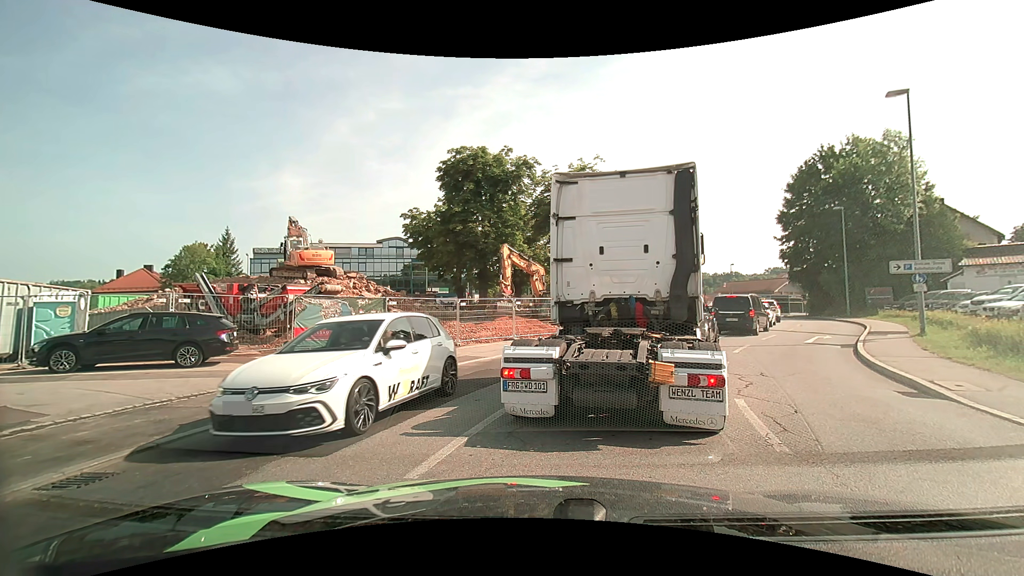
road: tertiary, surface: asphalt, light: Day
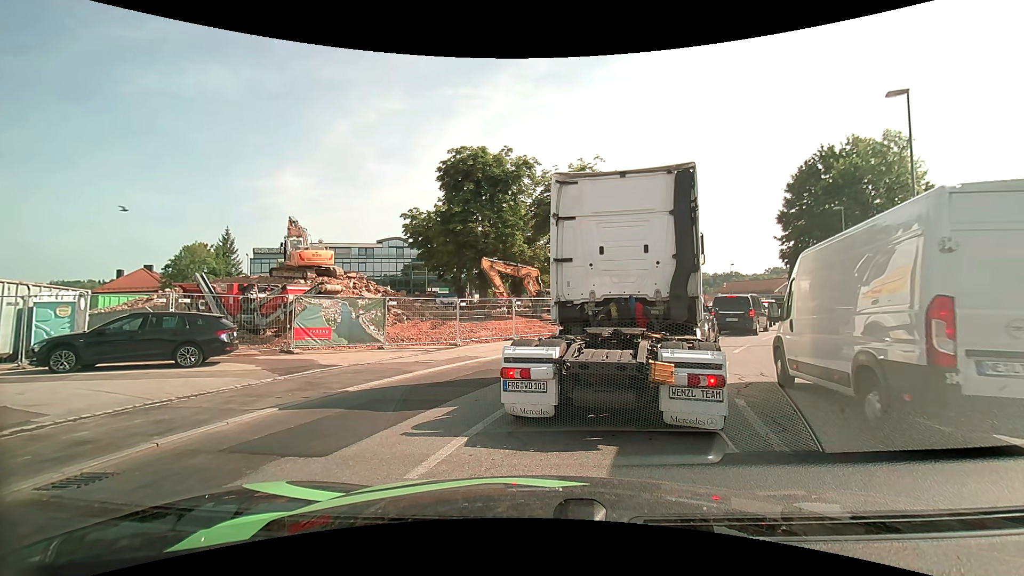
(0.0, 0.0) m; 0°
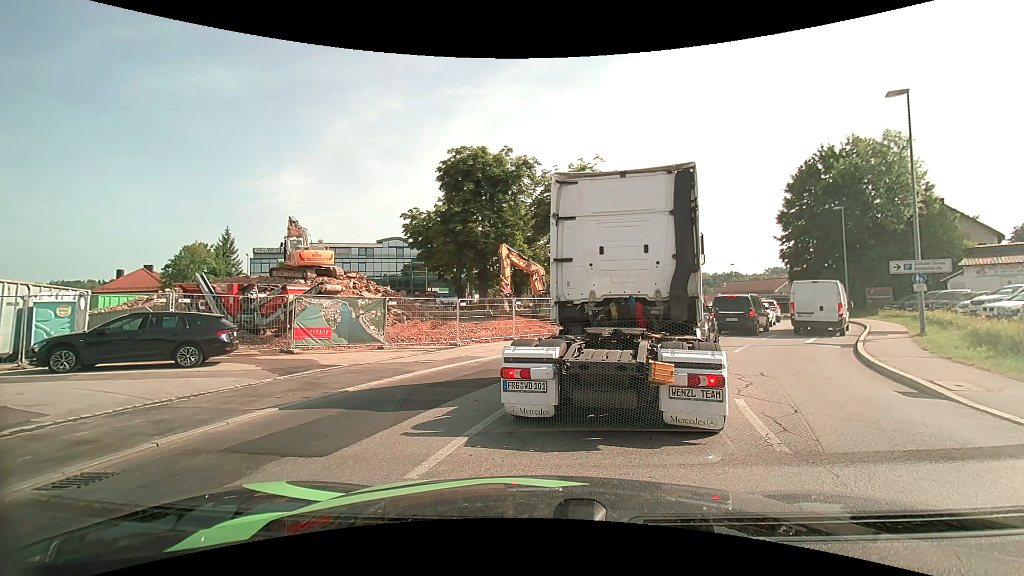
(0.0, 0.0) m; 0°
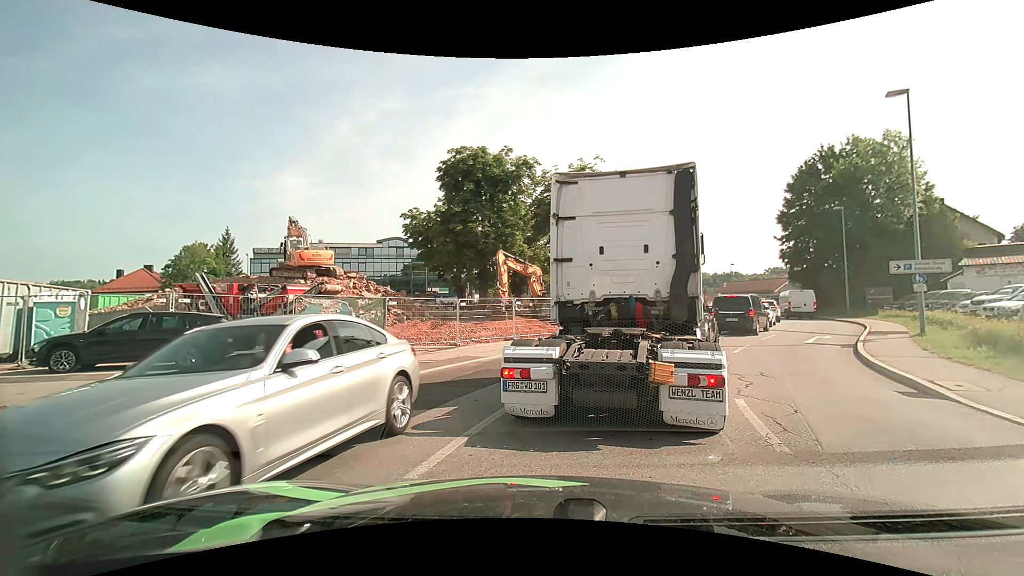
(0.0, 0.0) m; 0°
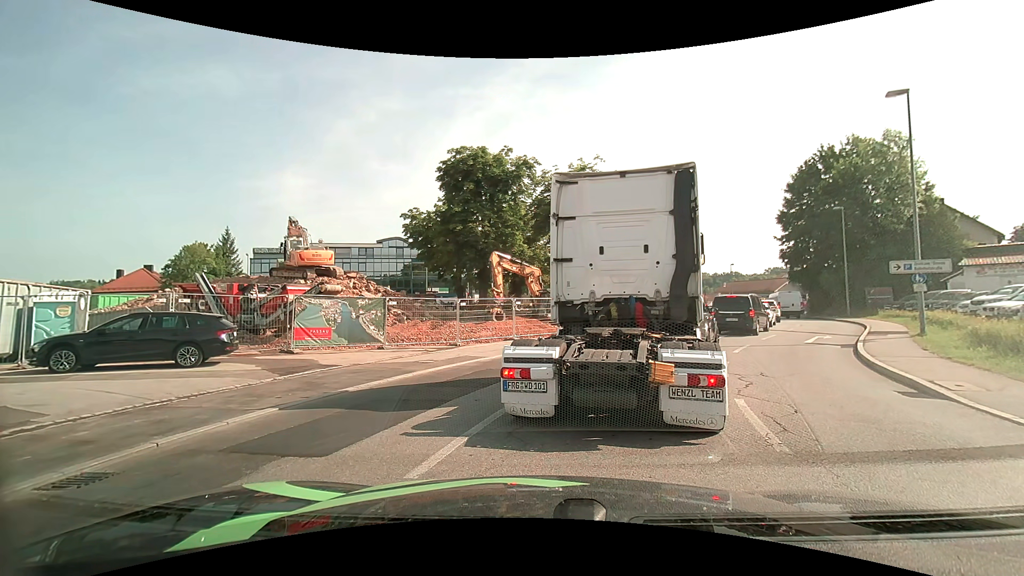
(0.0, 0.0) m; 0°
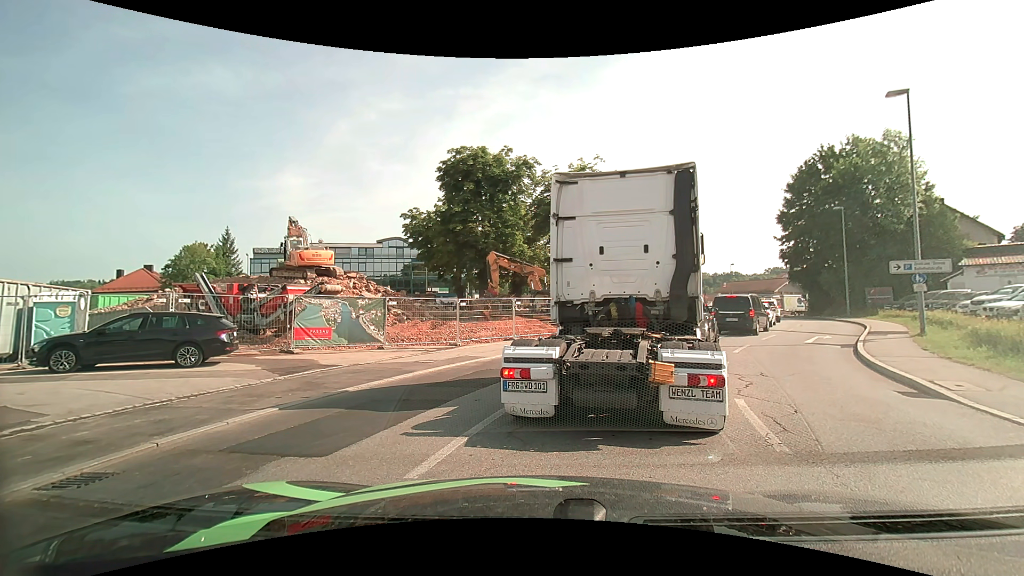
(0.0, 0.0) m; 0°
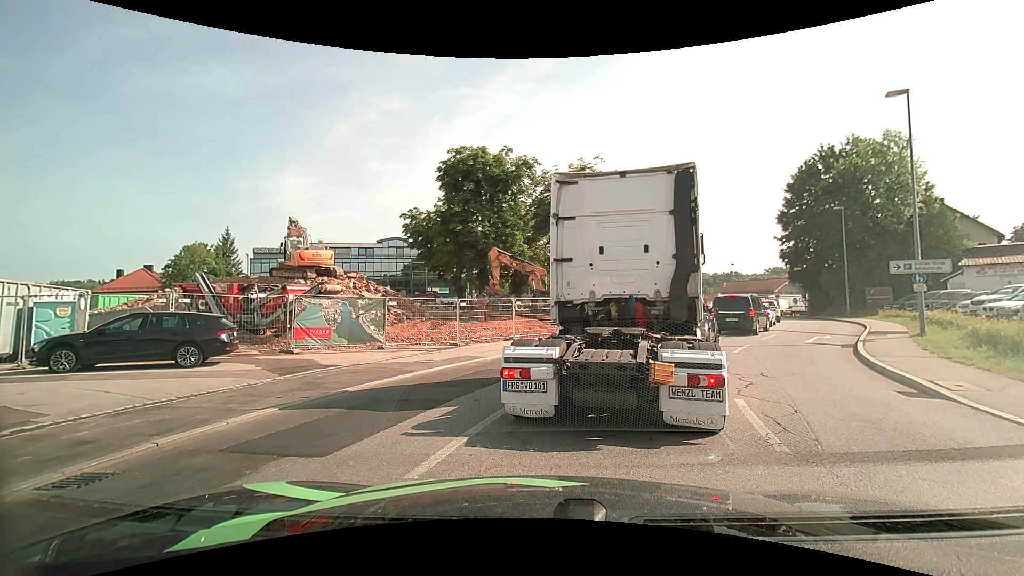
(0.0, 0.0) m; 0°
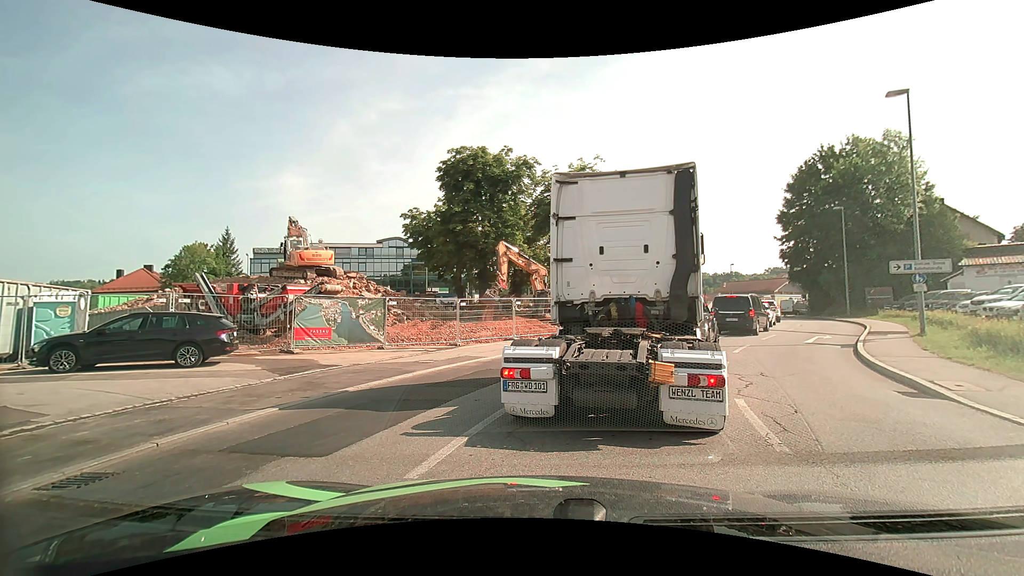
(0.0, 0.0) m; 0°
(+2, +10) (+6, +19) (+11, +27) (+16, +36) (+21, +45) (+22, +55) (+21, +65) (+19, +74) (+17, +84) (+15, +94) m
